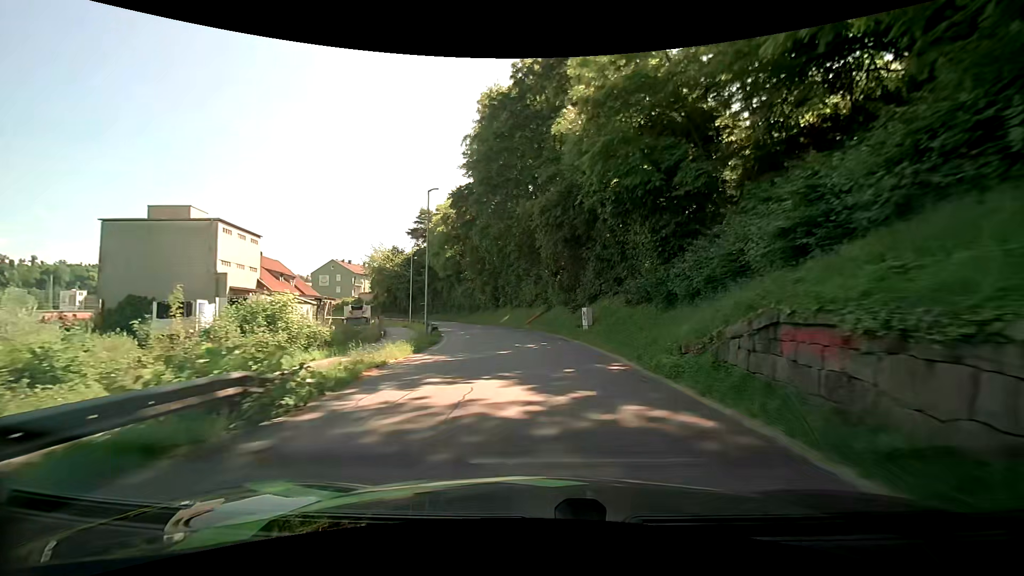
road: residential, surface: asphalt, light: Day
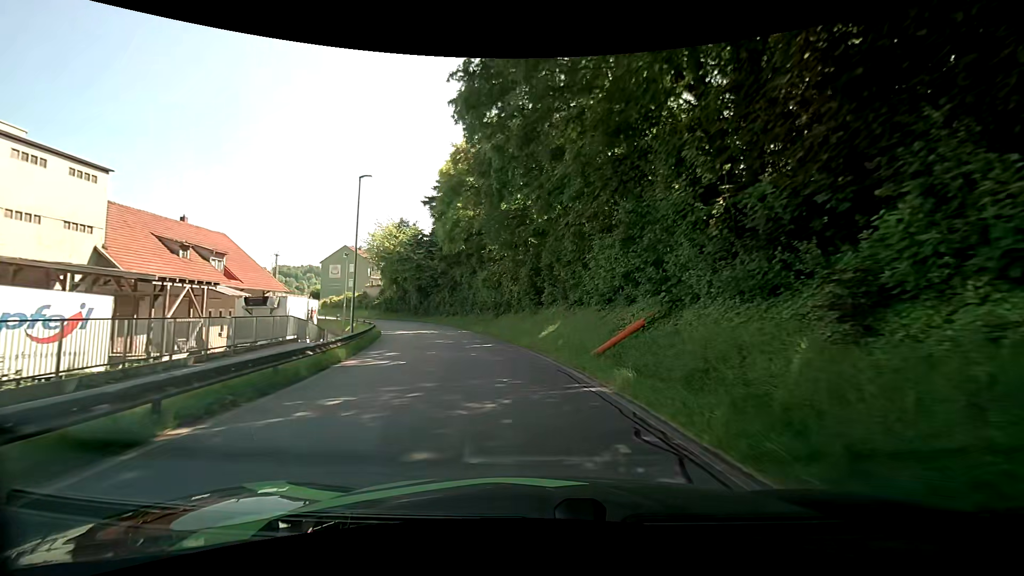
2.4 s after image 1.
(-1.2, +27.0) m; -6°
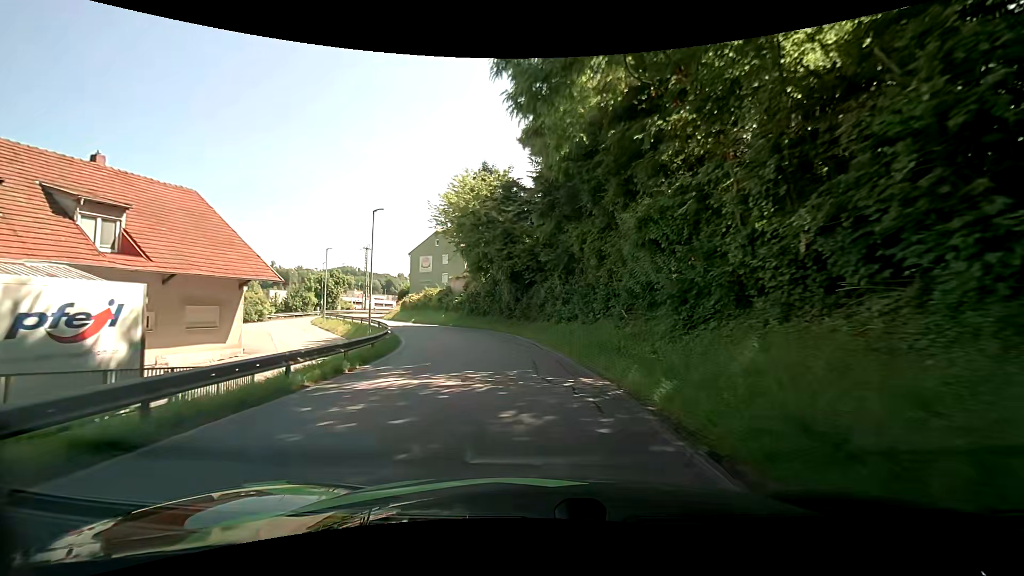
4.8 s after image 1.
(-3.3, +25.0) m; -15°
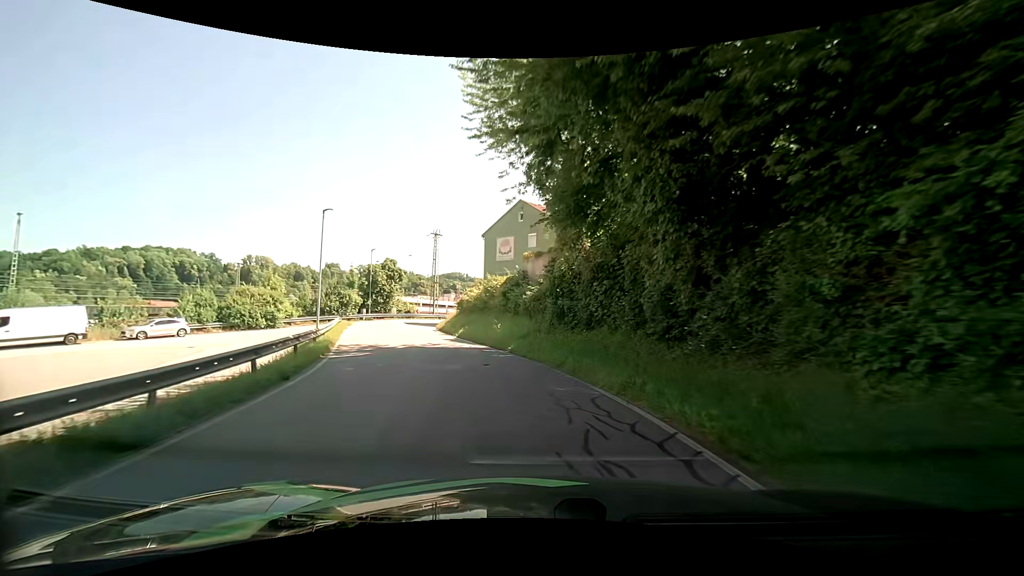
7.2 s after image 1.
(-2.1, +24.5) m; -12°
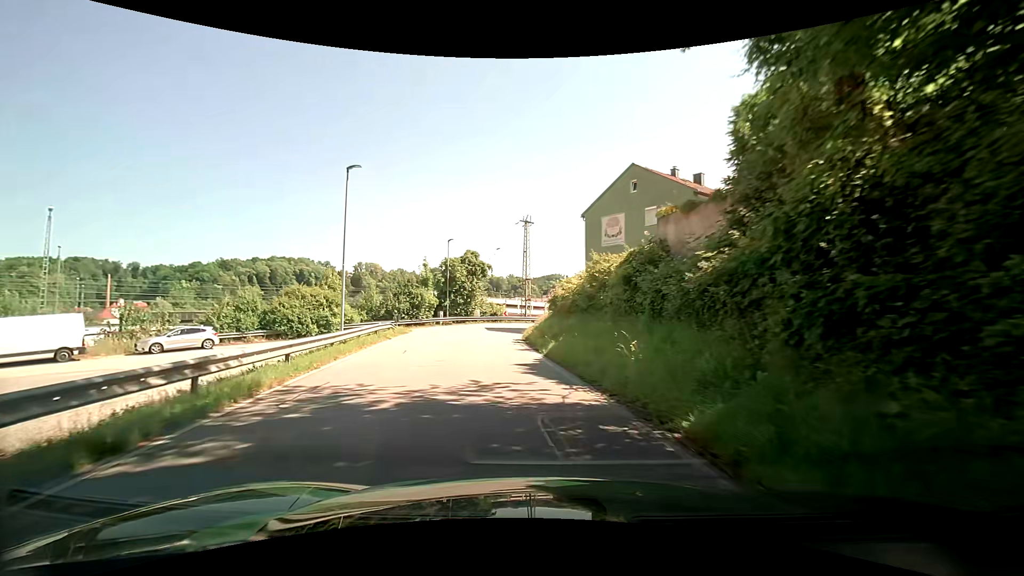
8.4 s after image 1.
(-1.0, +11.8) m; -11°
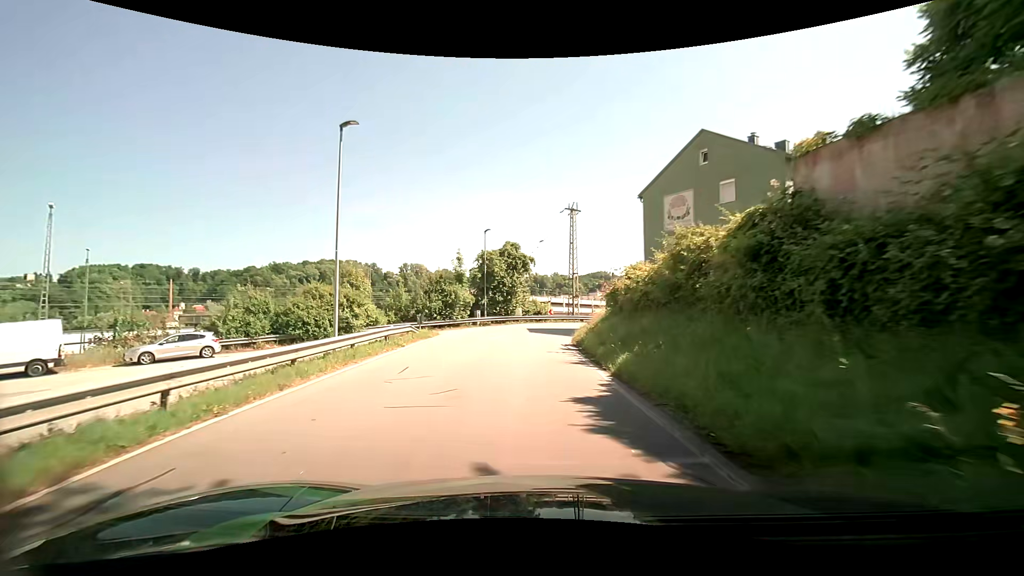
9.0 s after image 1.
(-0.2, +5.6) m; -4°
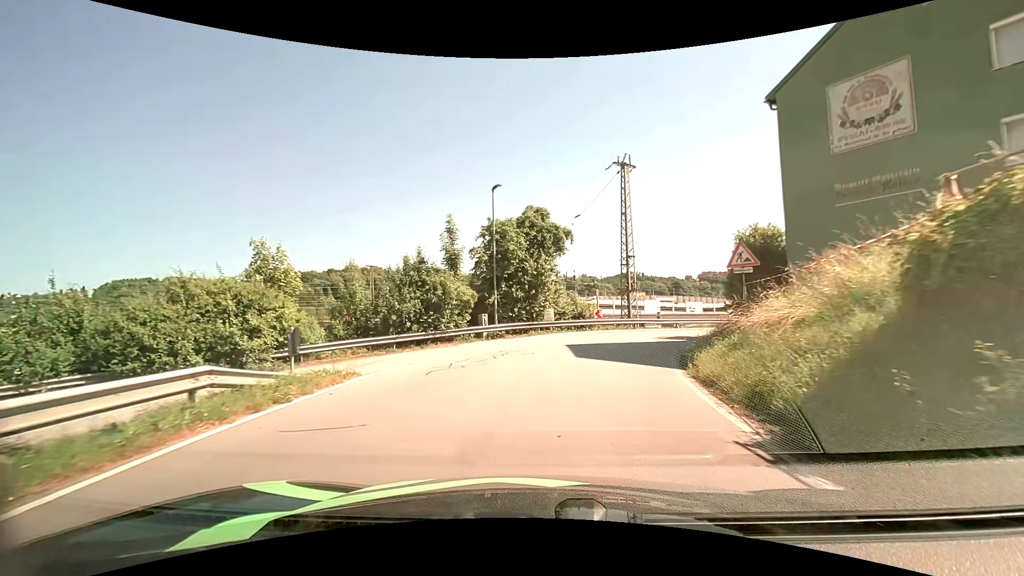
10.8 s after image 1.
(-1.0, +16.0) m; -5°
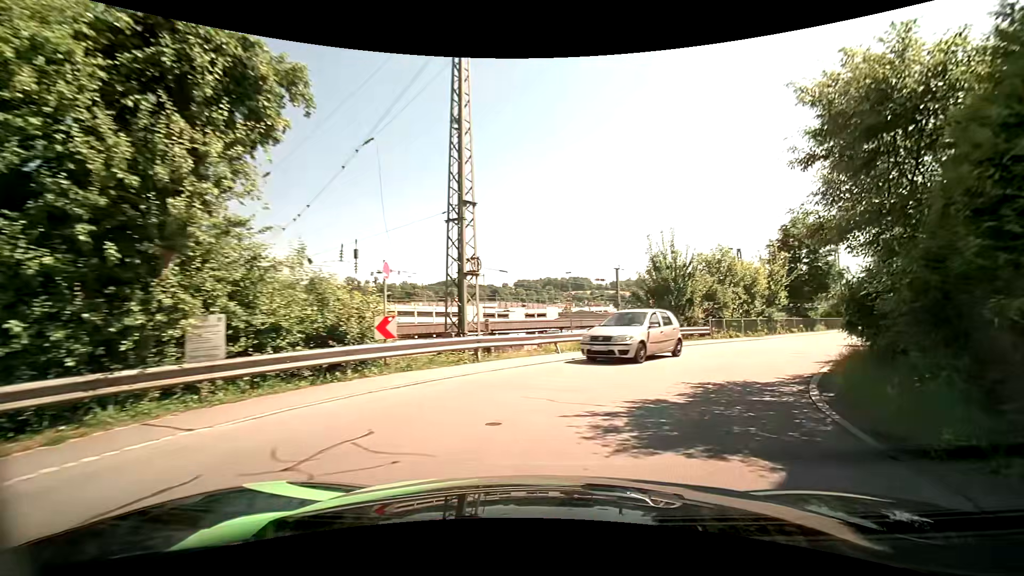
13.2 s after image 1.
(+2.2, +19.3) m; +18°
(+2, +10) (+8, +18) (+14, +26) (+21, +33) (+27, +40) (+34, +48) (+41, +56) (+48, +62) (+57, +66) (+67, +64) m
